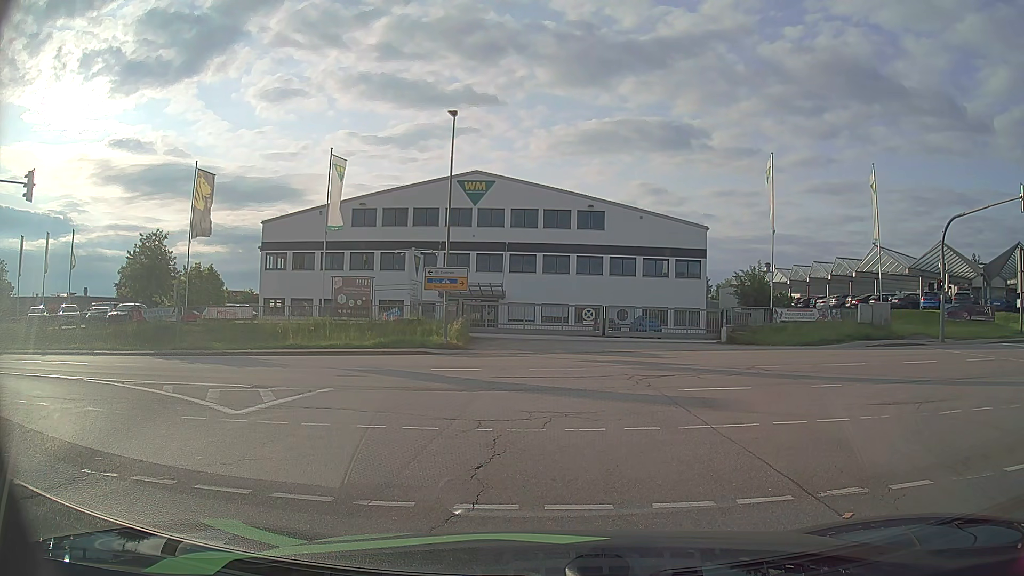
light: Day
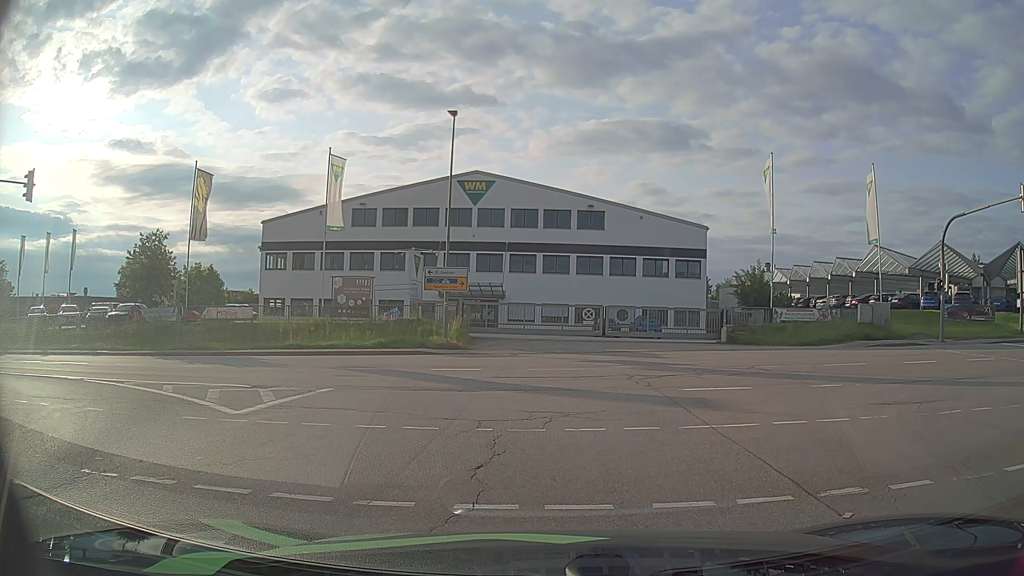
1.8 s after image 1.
(0.0, 0.0) m; 0°
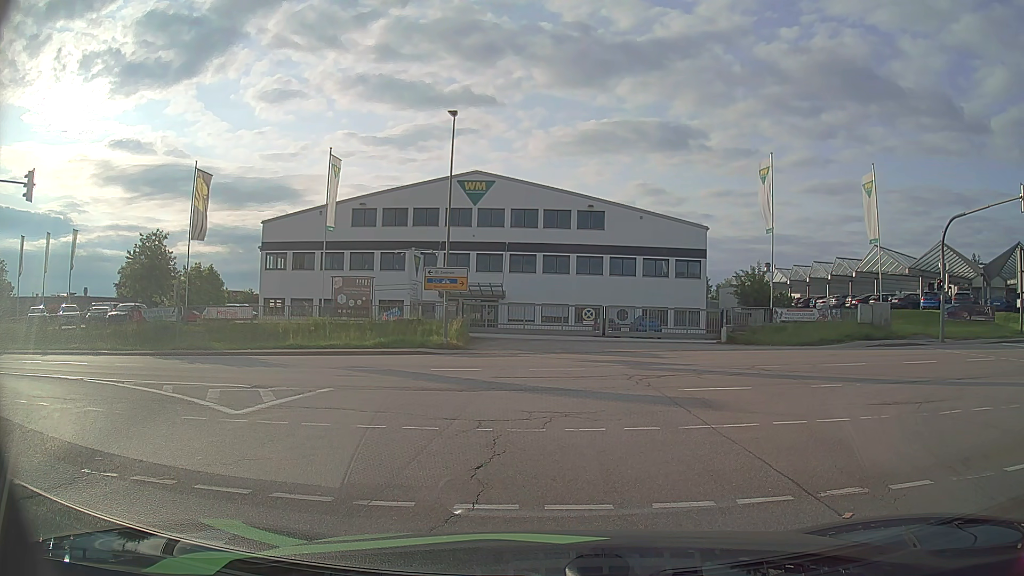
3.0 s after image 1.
(0.0, 0.0) m; 0°
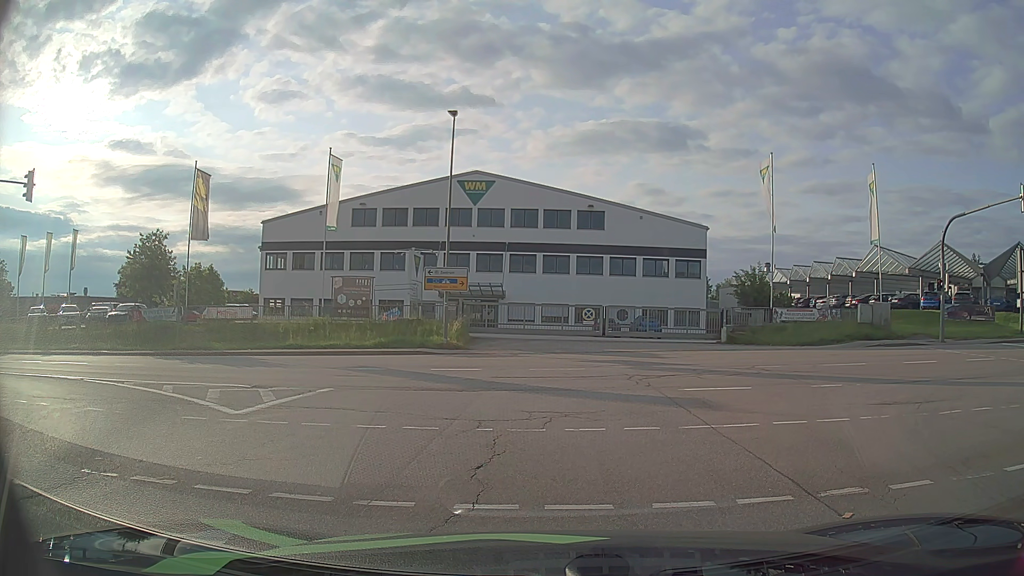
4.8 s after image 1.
(0.0, 0.0) m; 0°
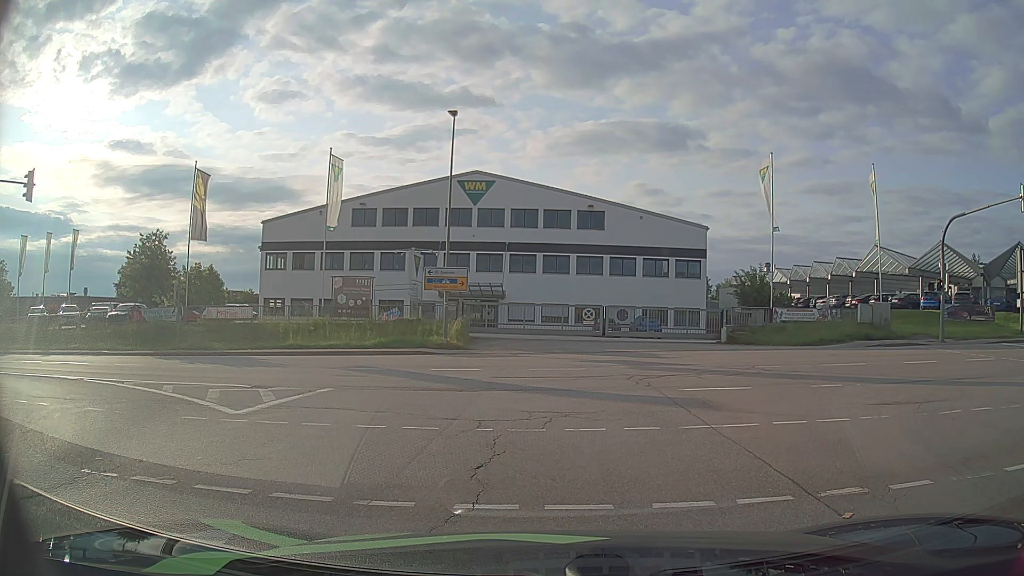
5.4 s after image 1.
(0.0, 0.0) m; 0°
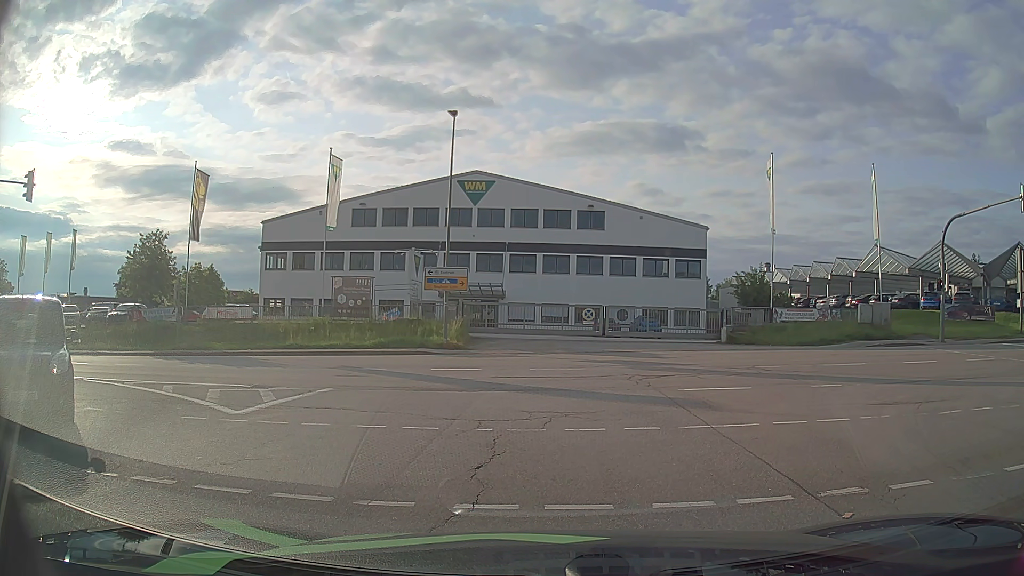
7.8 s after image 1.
(0.0, 0.0) m; 0°
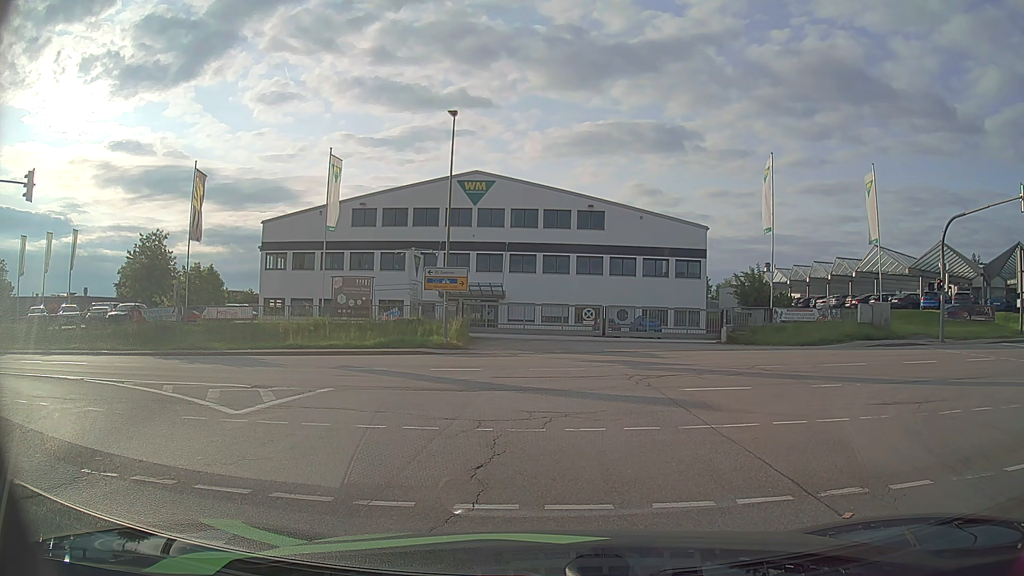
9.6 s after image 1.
(0.0, 0.0) m; 0°
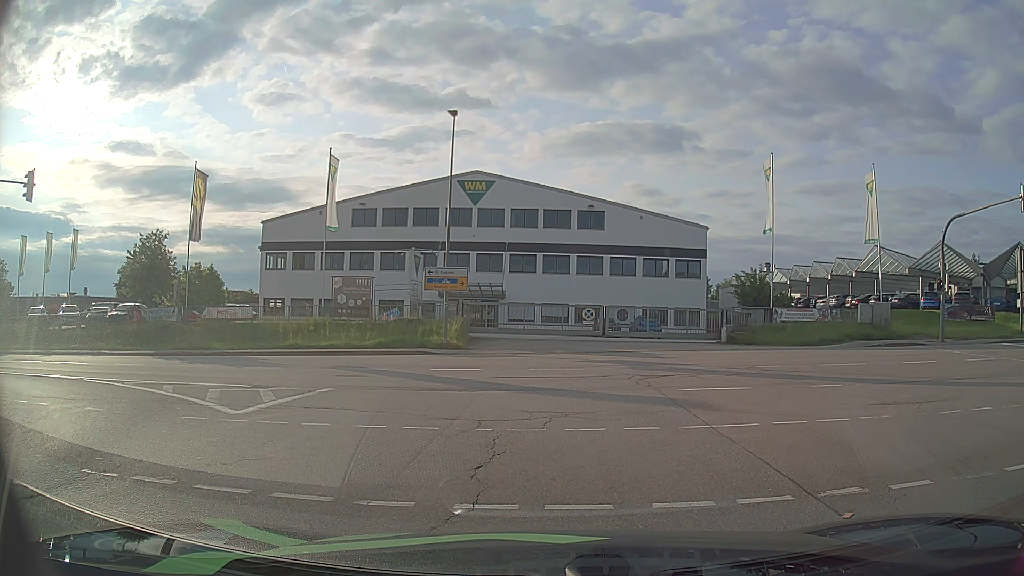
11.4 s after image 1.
(0.0, 0.0) m; 0°
(0, +10) (-2, +20) (-10, +26) (-20, +27) (-30, +27) (-40, +27) (-50, +27) (-60, +26) (-70, +26) (-80, +26) m
